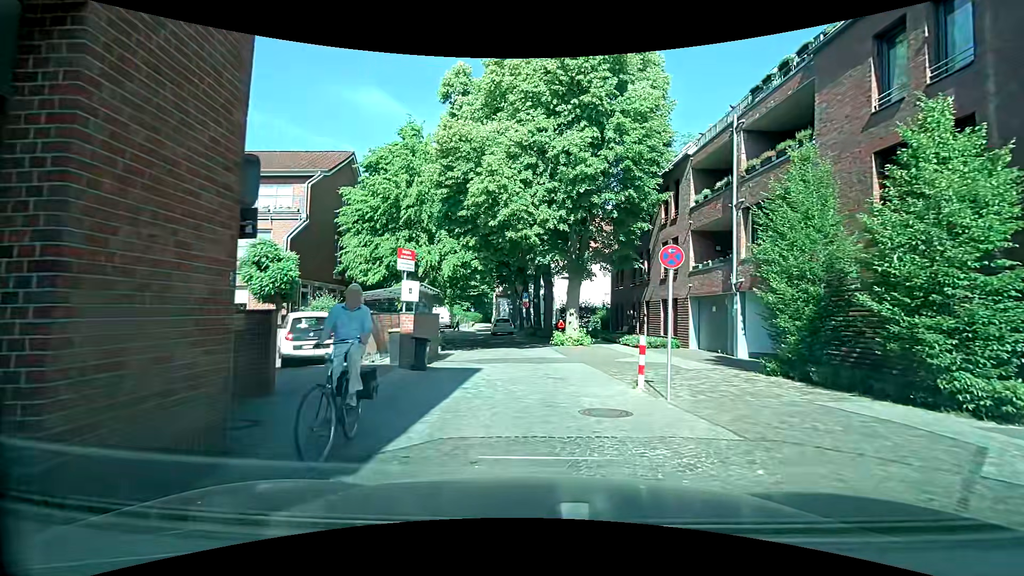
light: Day
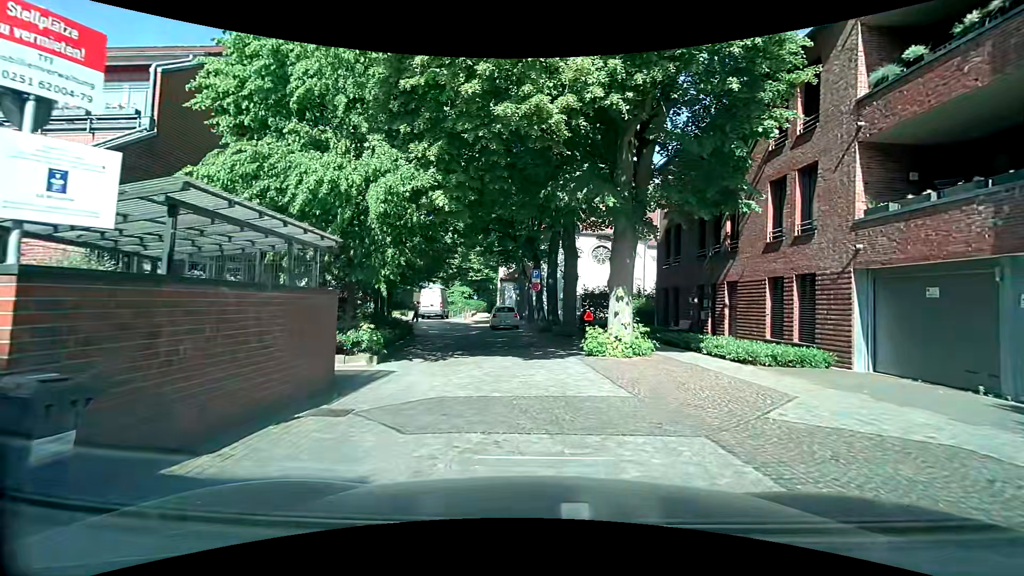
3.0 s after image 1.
(-0.3, +10.8) m; +1°
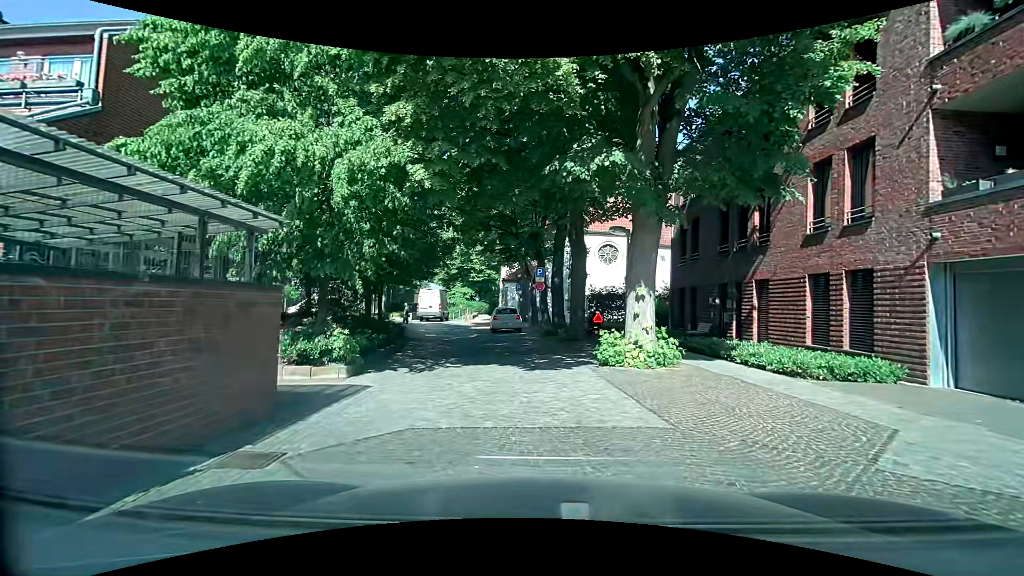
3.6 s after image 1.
(-0.1, +2.0) m; -2°
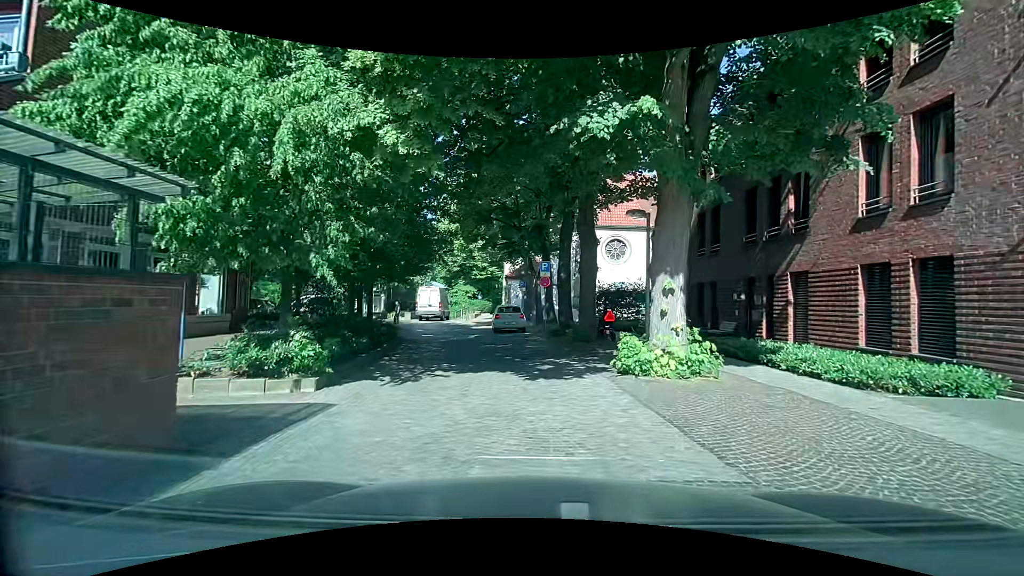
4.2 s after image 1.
(0.0, +1.9) m; 0°
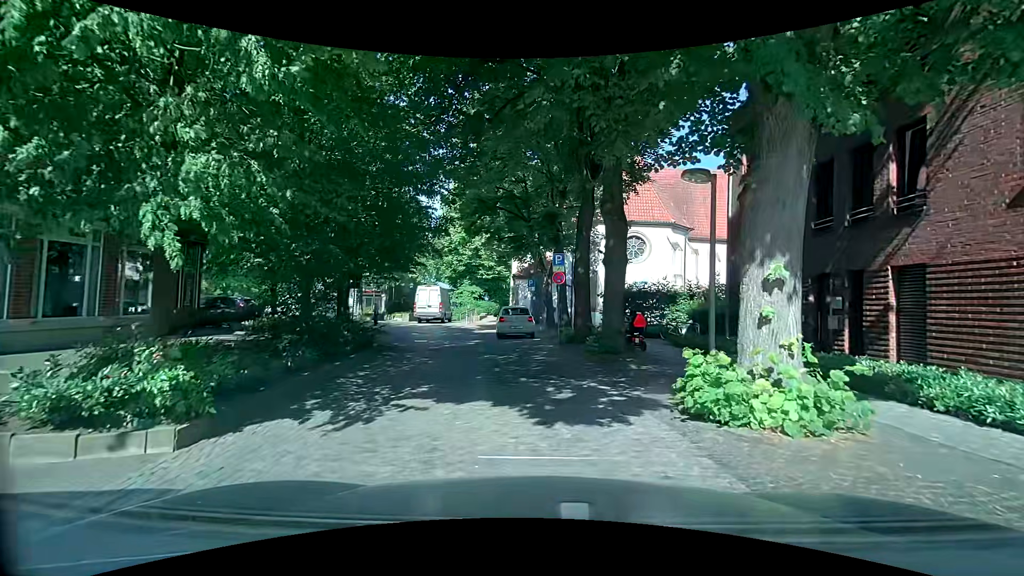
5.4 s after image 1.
(-0.1, +3.5) m; -1°
